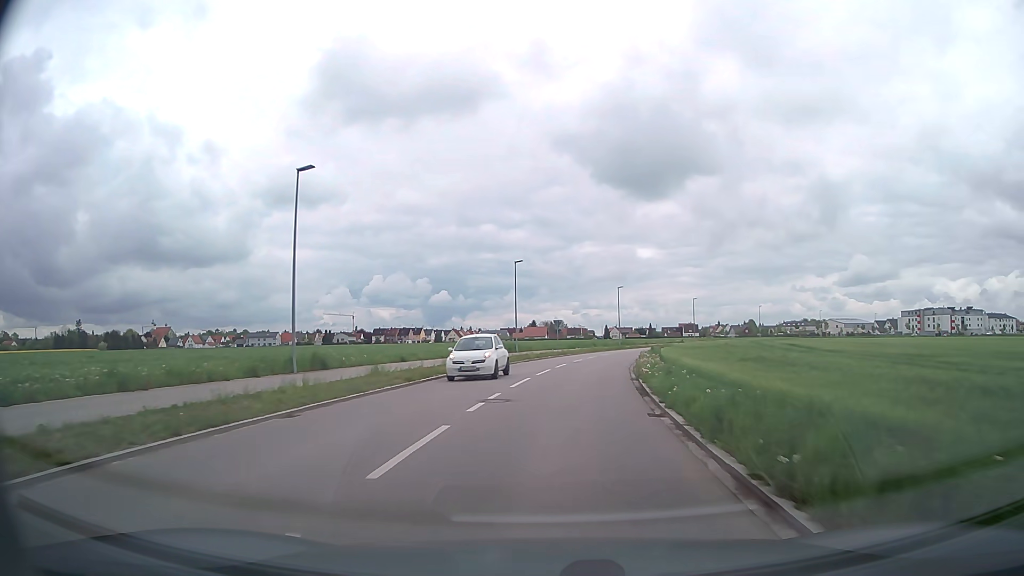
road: tertiary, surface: asphalt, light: Day
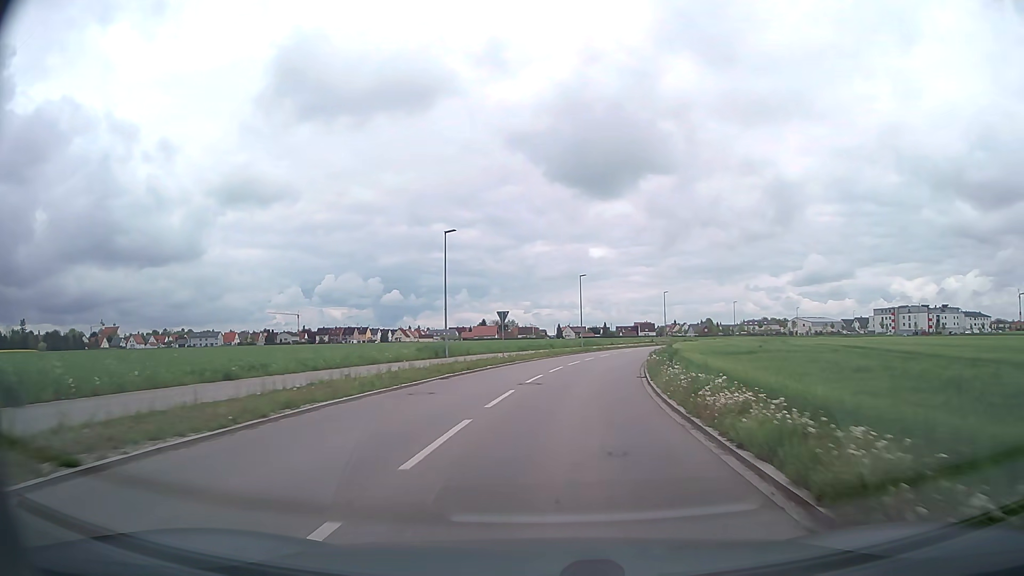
(+0.6, +17.5) m; +4°
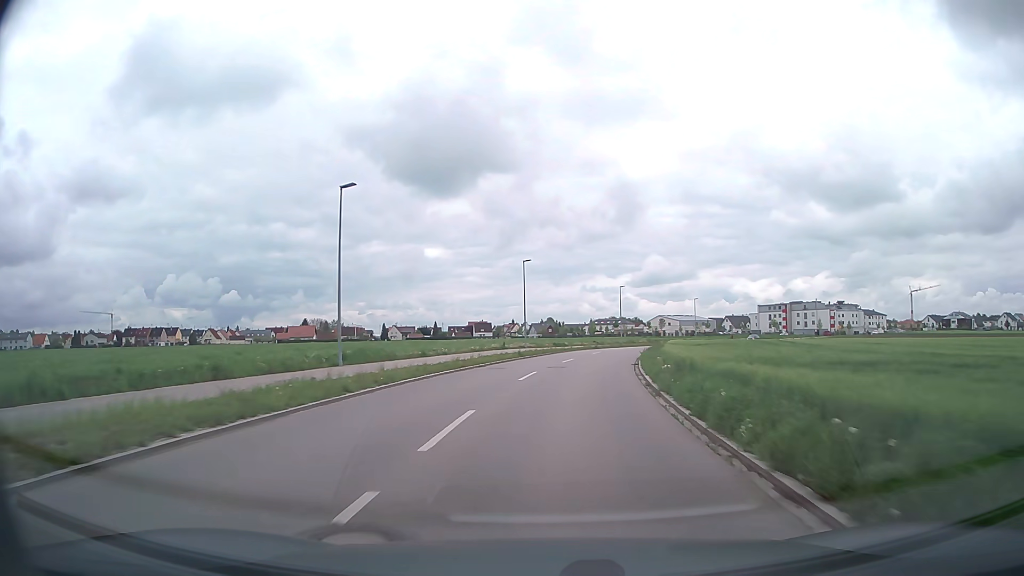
(+5.8, +47.2) m; +14°
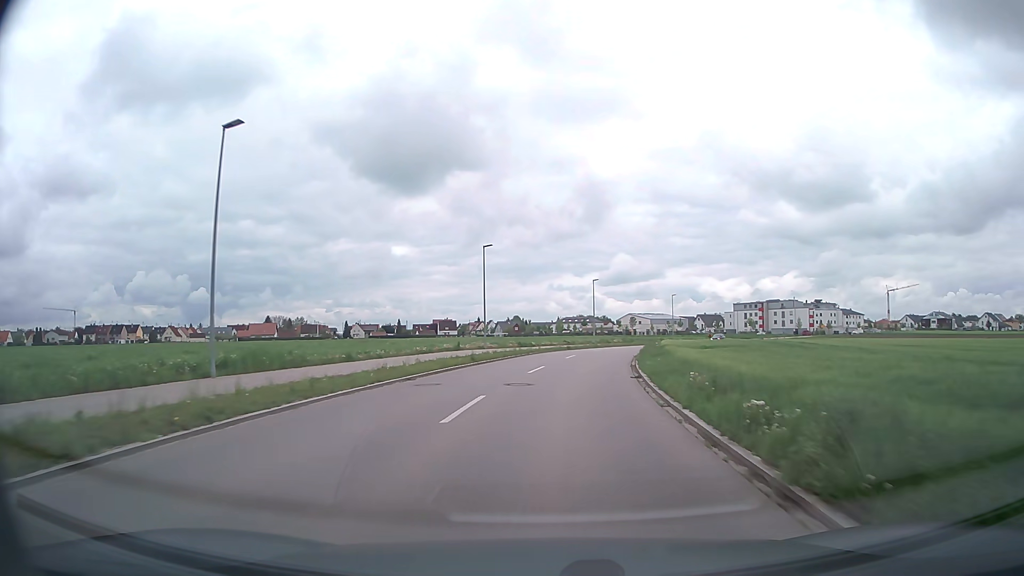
(+0.2, +9.7) m; +3°
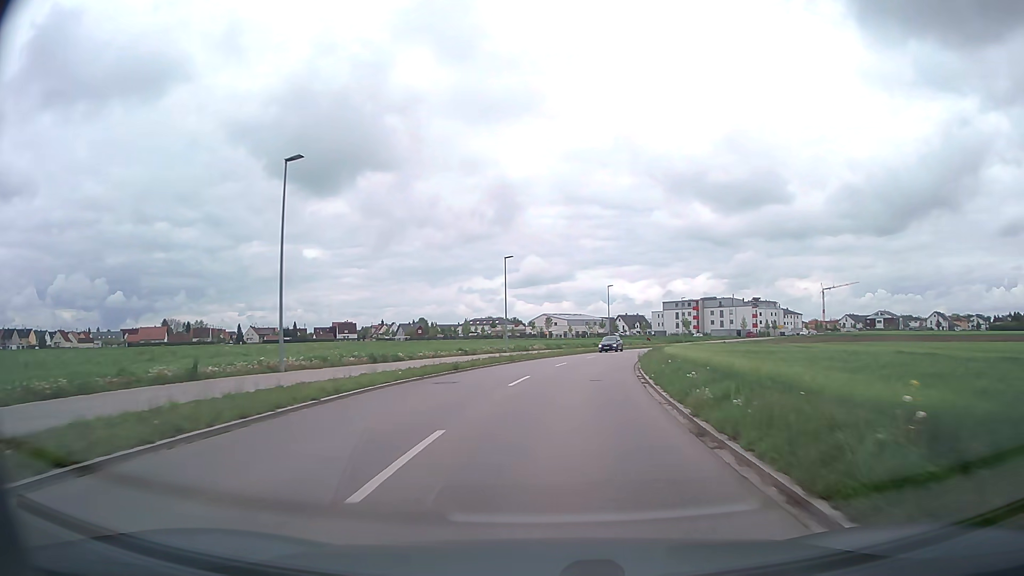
(+1.8, +28.4) m; +8°
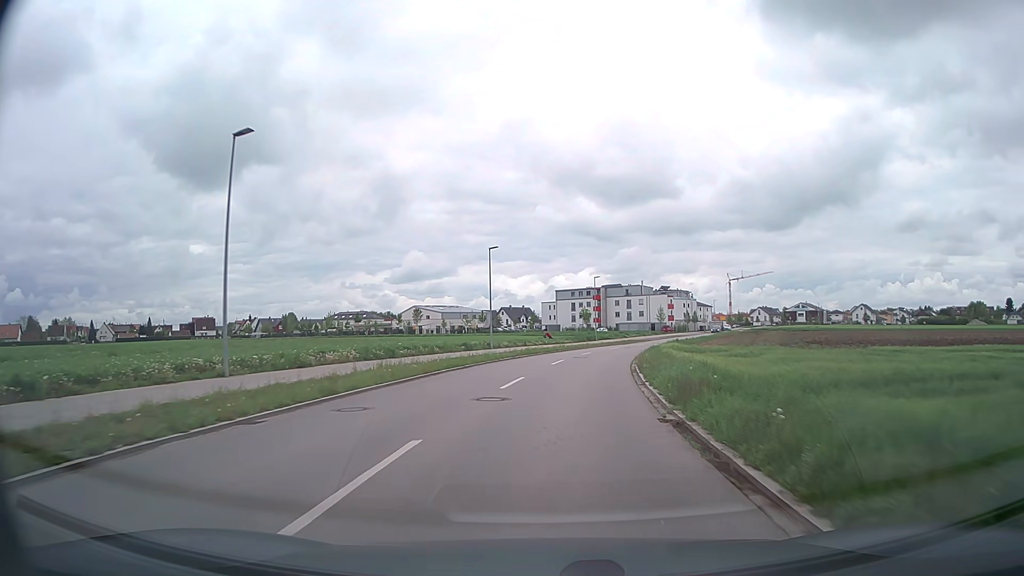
(+3.4, +36.4) m; +10°
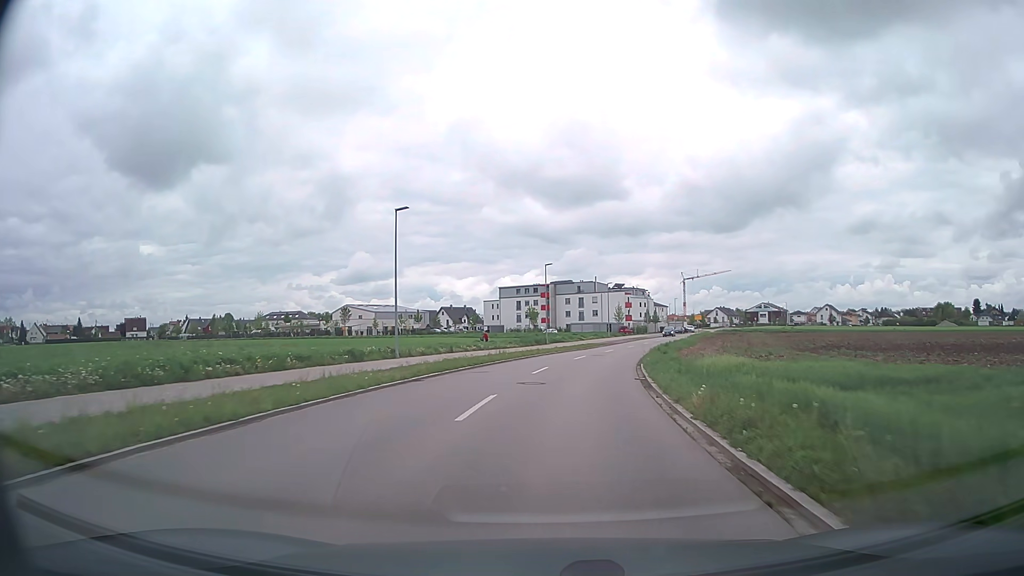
(+0.7, +17.9) m; +5°
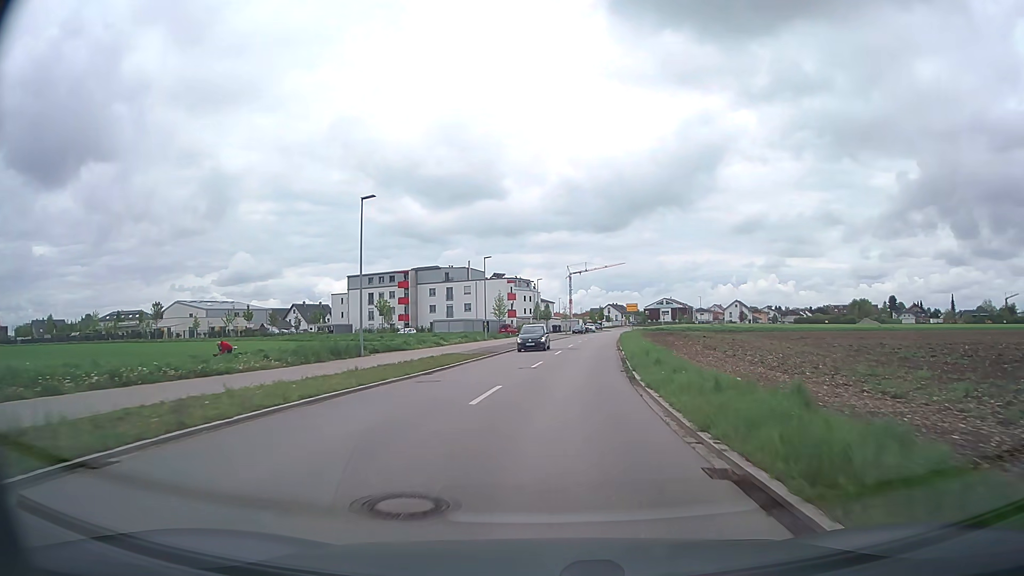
(+3.1, +34.8) m; +10°
(0, +10) (+1, +20) (+2, +30) (+3, +40) (+4, +50) (+5, +60) (+6, +70) (+8, +80) (+9, +89) (+11, +99) m
